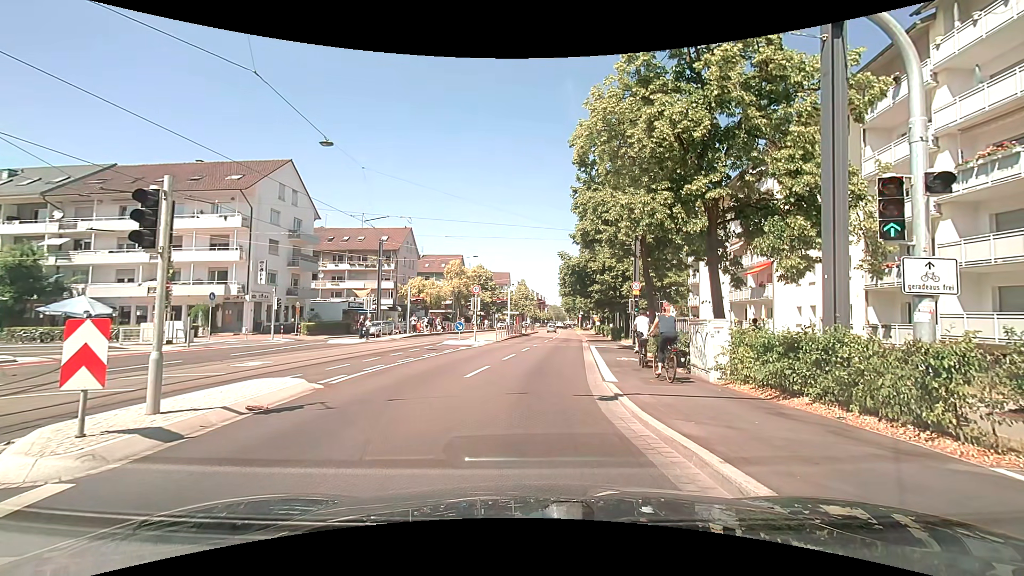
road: primary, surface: asphalt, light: Day
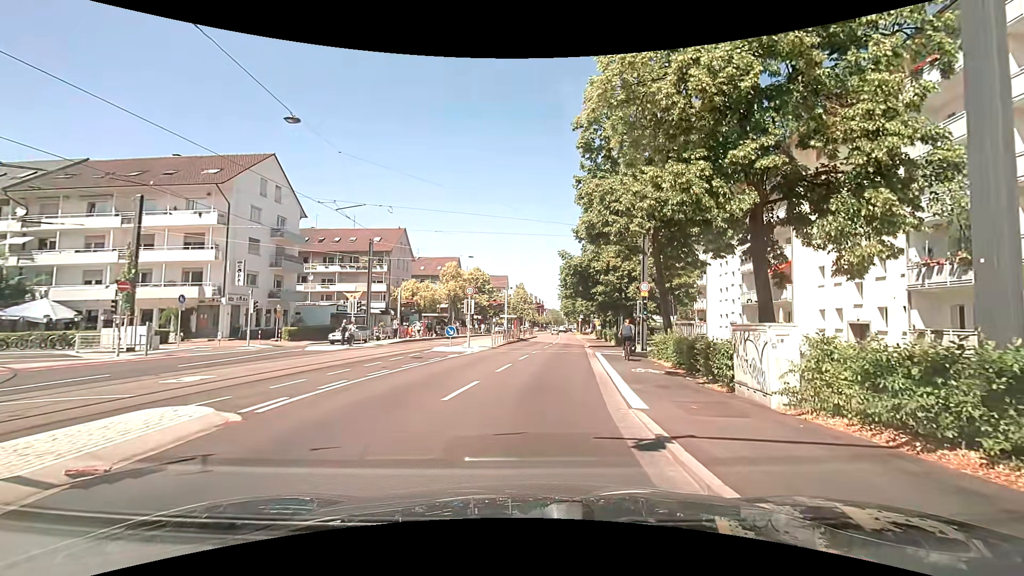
(0.0, +3.3) m; +1°
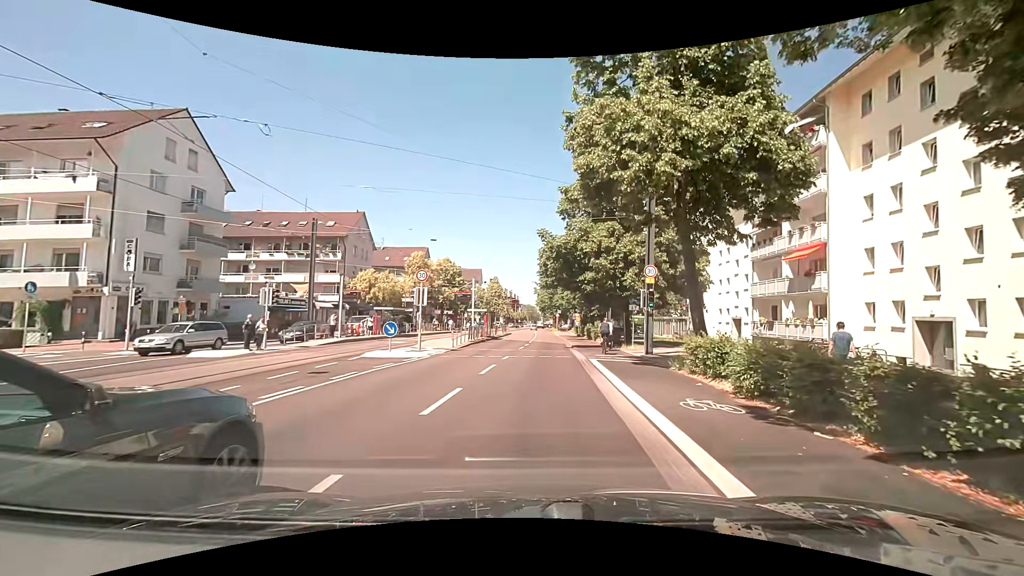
(+0.2, +7.9) m; +4°
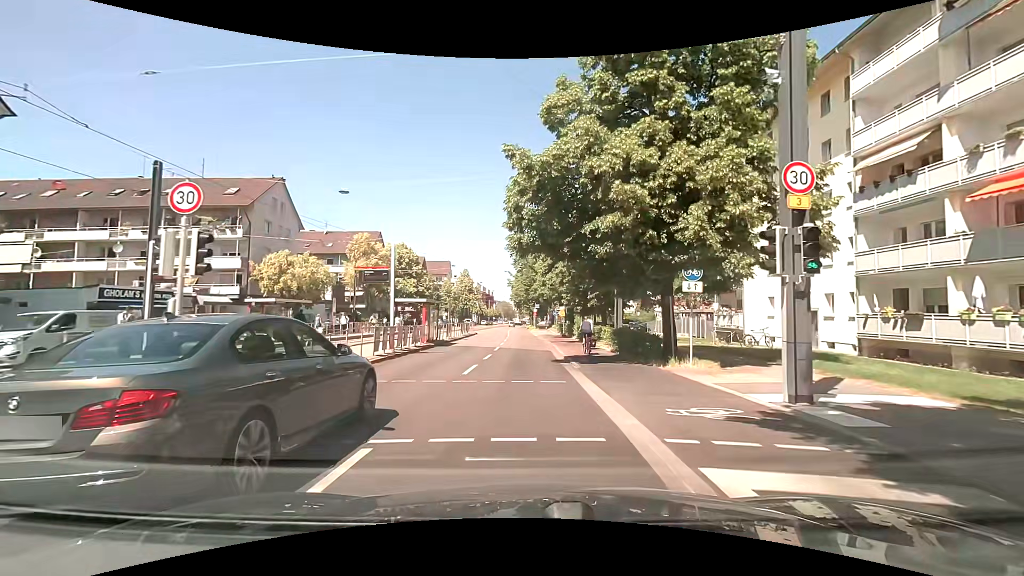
(+0.4, +15.5) m; +3°
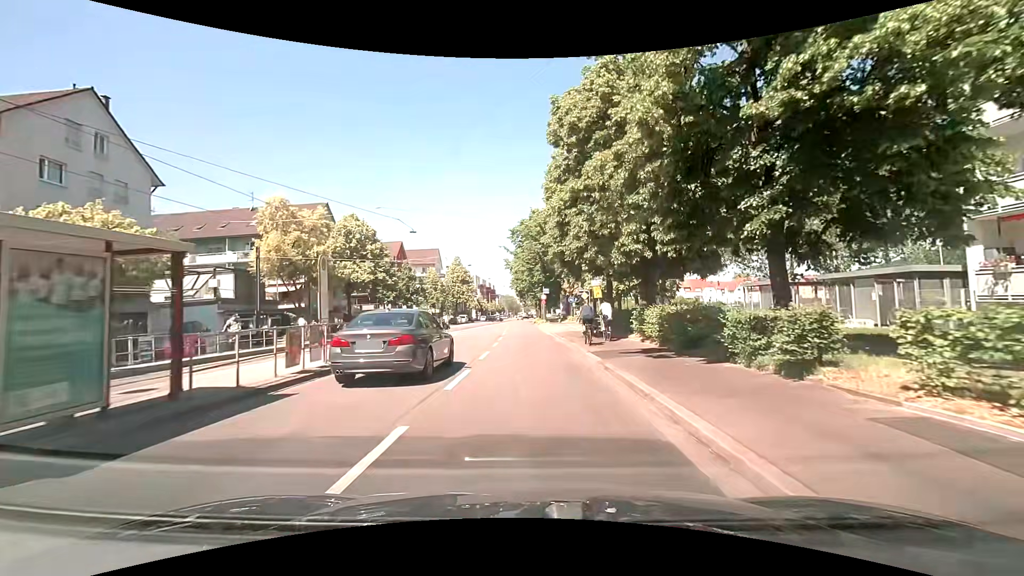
(-0.2, +22.7) m; -1°
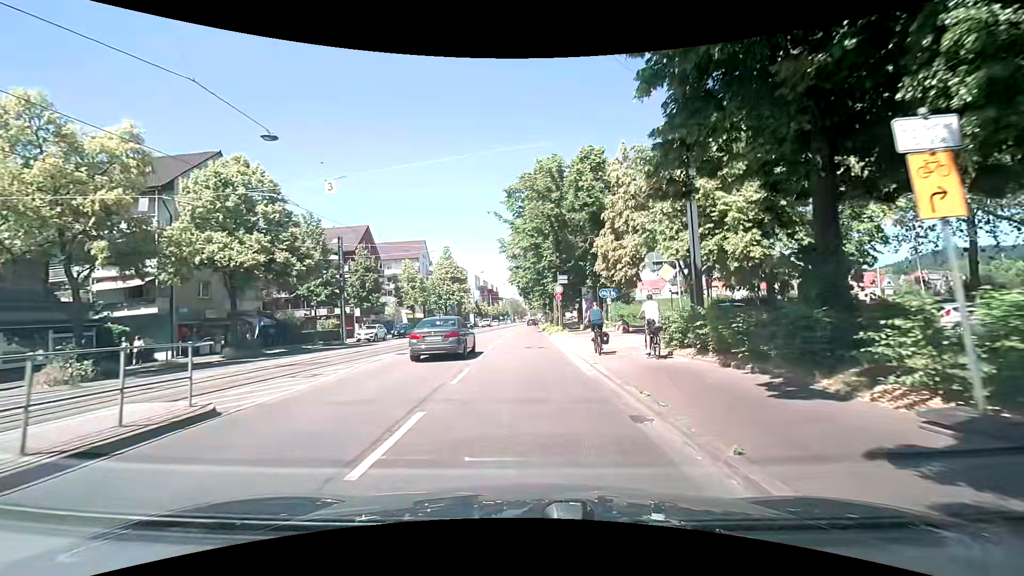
(-0.1, +22.6) m; -2°
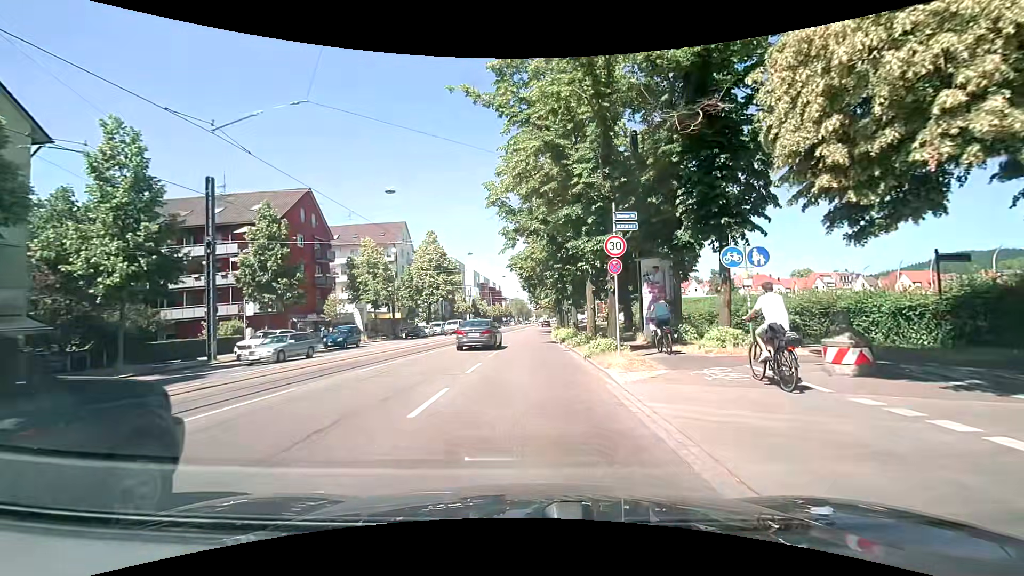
(+0.3, +21.2) m; +1°
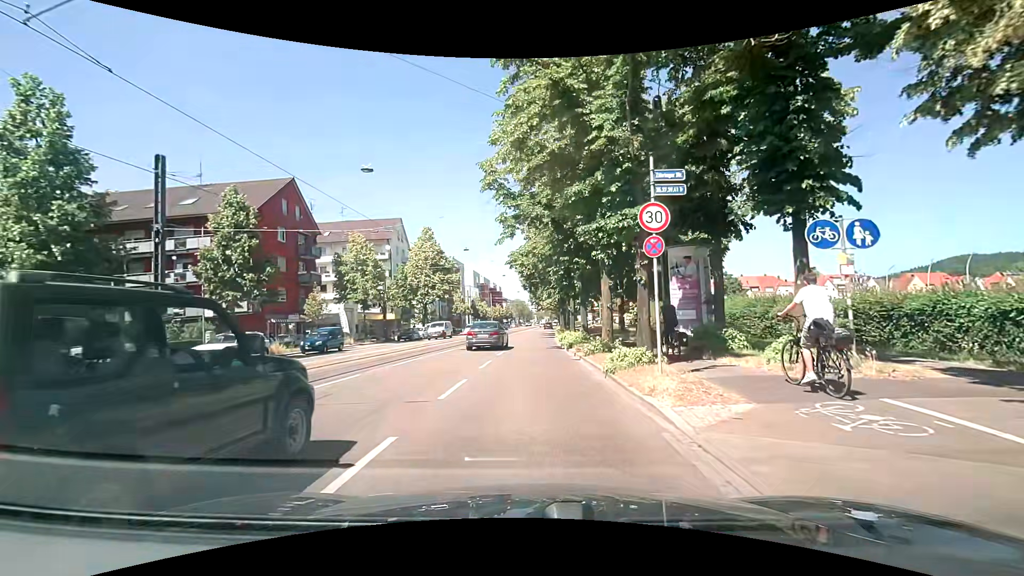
(0.0, +4.1) m; -1°
(0, +10) (0, +20) (0, +30) (+1, +40) (+1, +50) (+2, +60) (+2, +70) (+3, +80) (+4, +90) (+4, +100) m
